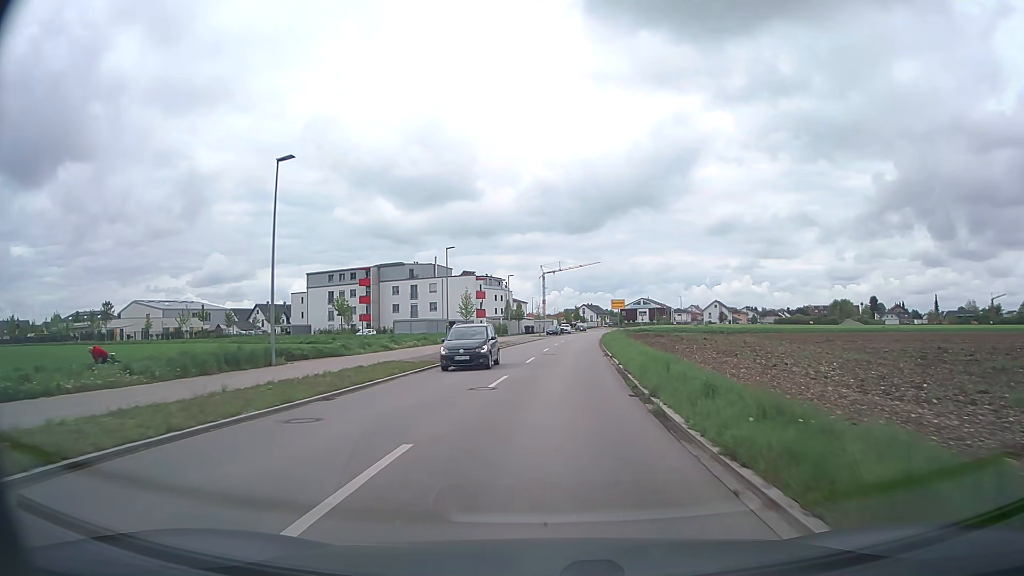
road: tertiary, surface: asphalt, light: Day
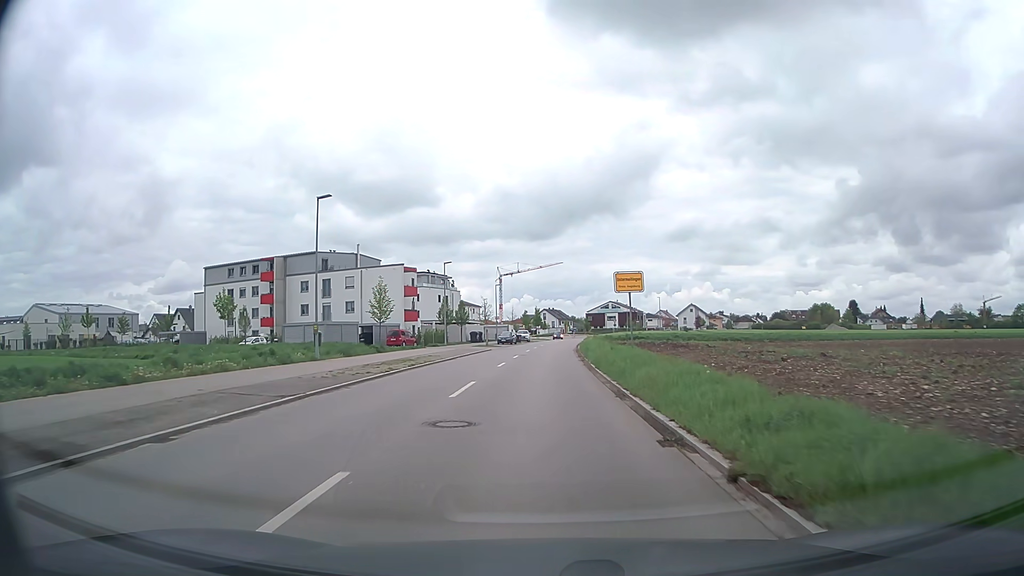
(+1.0, +25.0) m; +4°
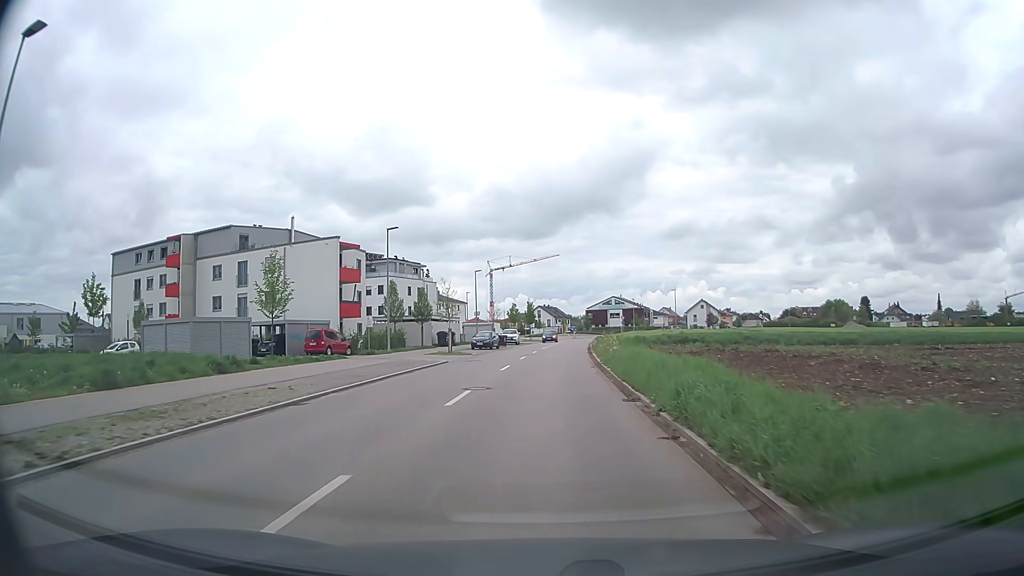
(+0.1, +22.5) m; +1°
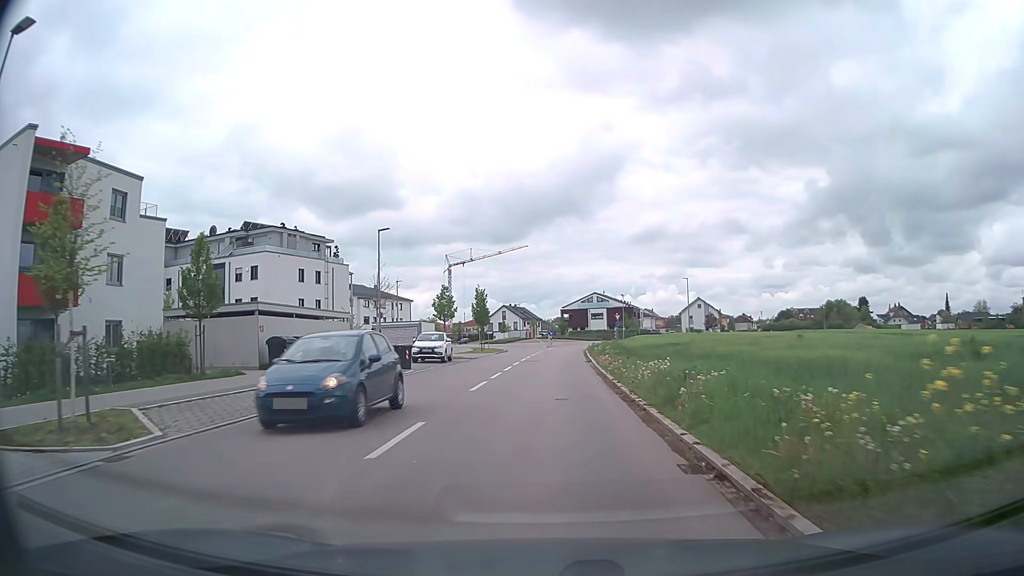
(+0.8, +33.9) m; +2°
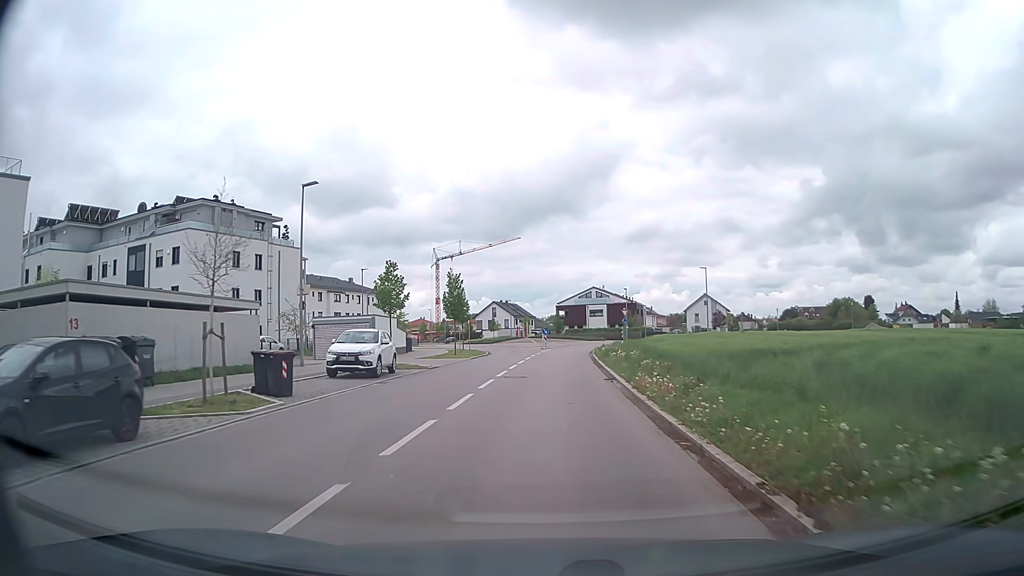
(+0.1, +13.4) m; +1°
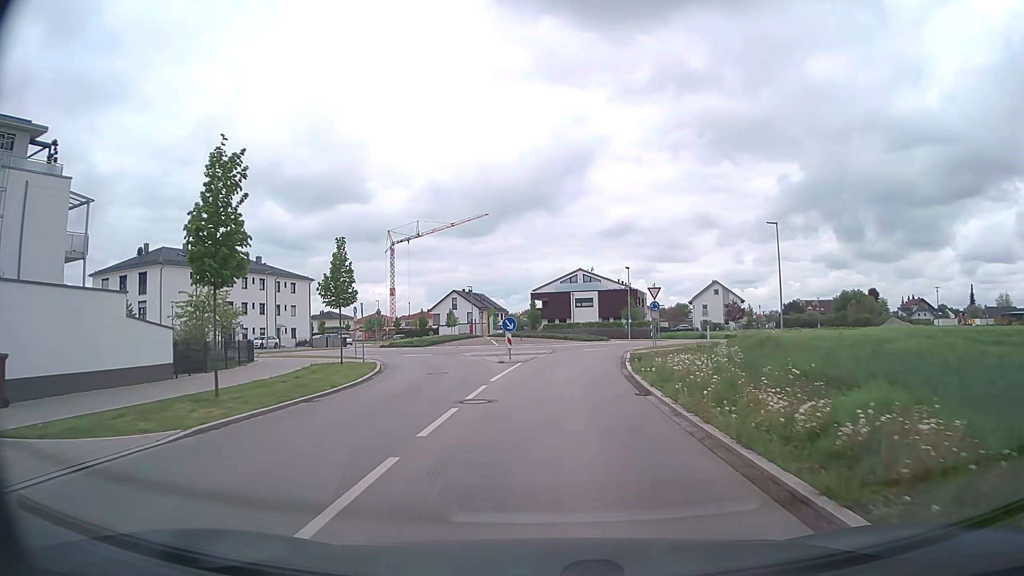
(+0.4, +30.2) m; +2°
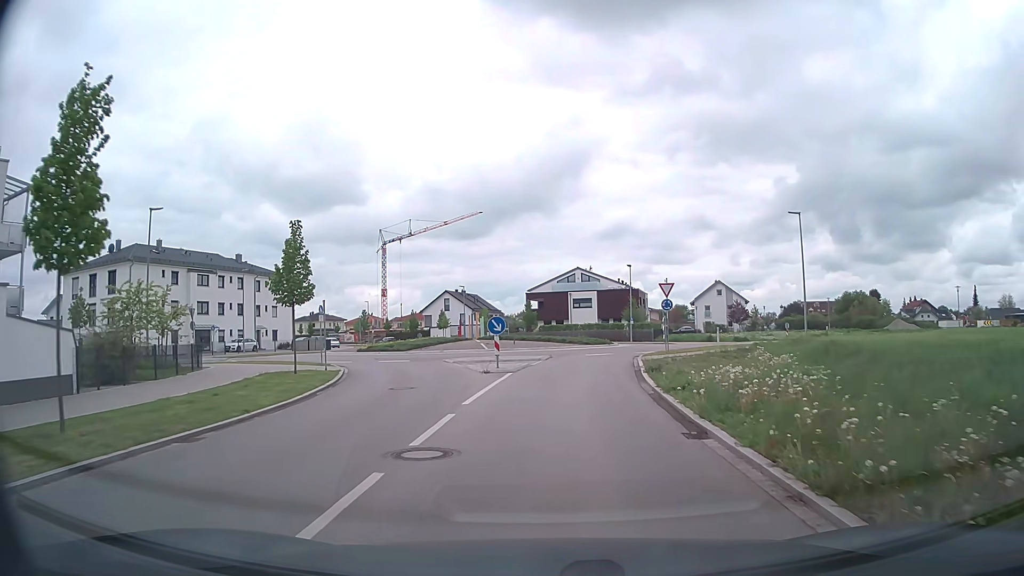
(0.0, +5.0) m; 0°
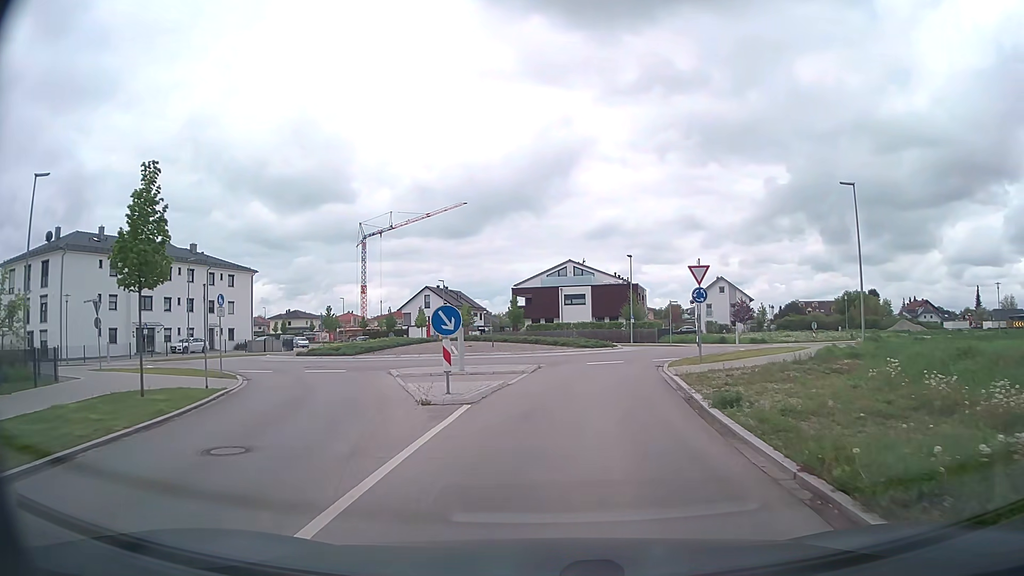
(0.0, +9.3) m; +1°
(0, +10) (+1, +20) (+3, +30) (+7, +39) (+7, +49) (+2, +57) (-6, +63) (-12, +71) (-17, +80) (-22, +88) m
